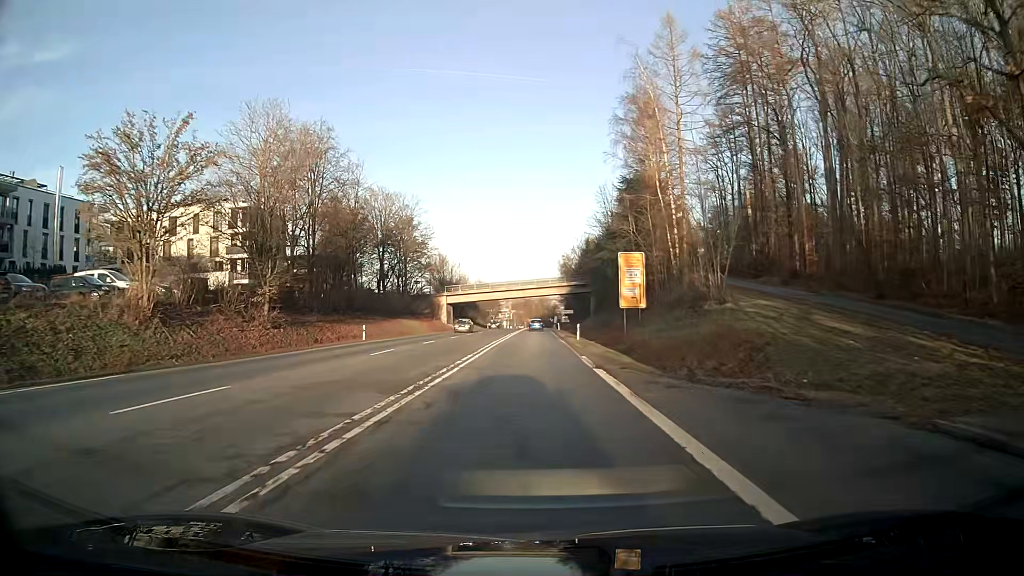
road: secondary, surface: asphalt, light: Day
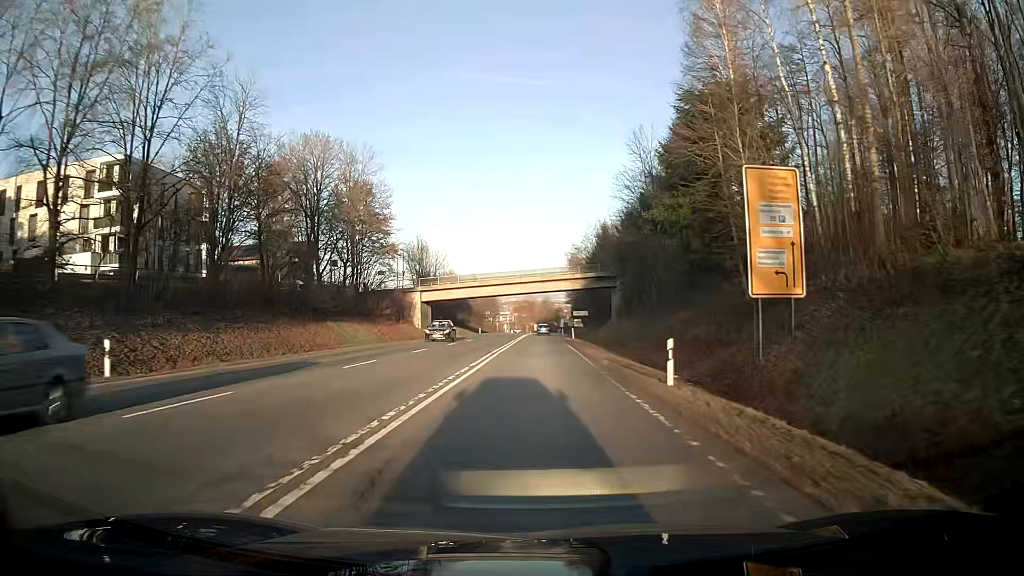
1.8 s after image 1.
(0.0, +27.8) m; 0°
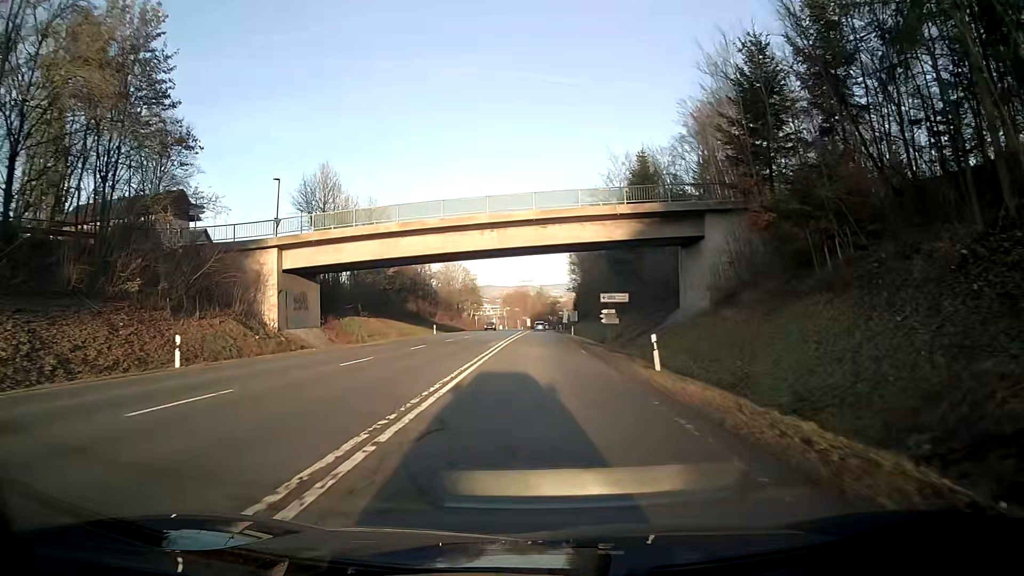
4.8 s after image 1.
(0.0, +46.1) m; +1°
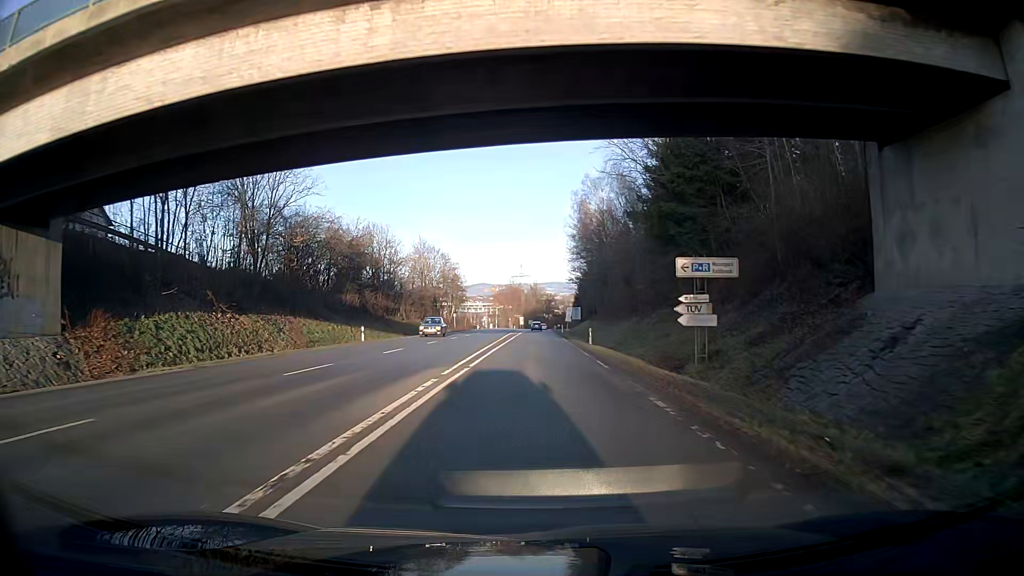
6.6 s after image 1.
(+0.1, +27.5) m; 0°
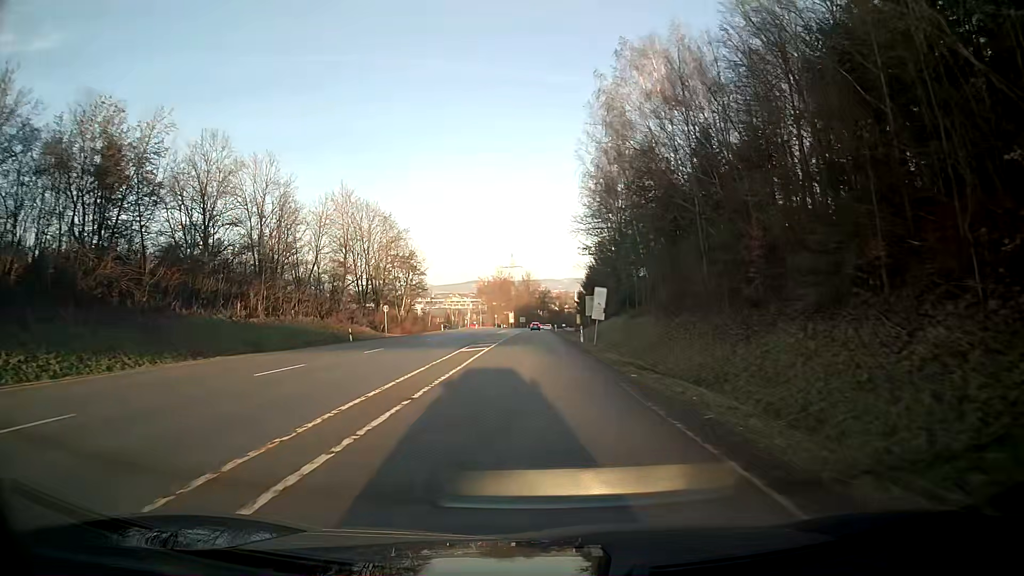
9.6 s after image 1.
(+0.2, +45.9) m; 0°
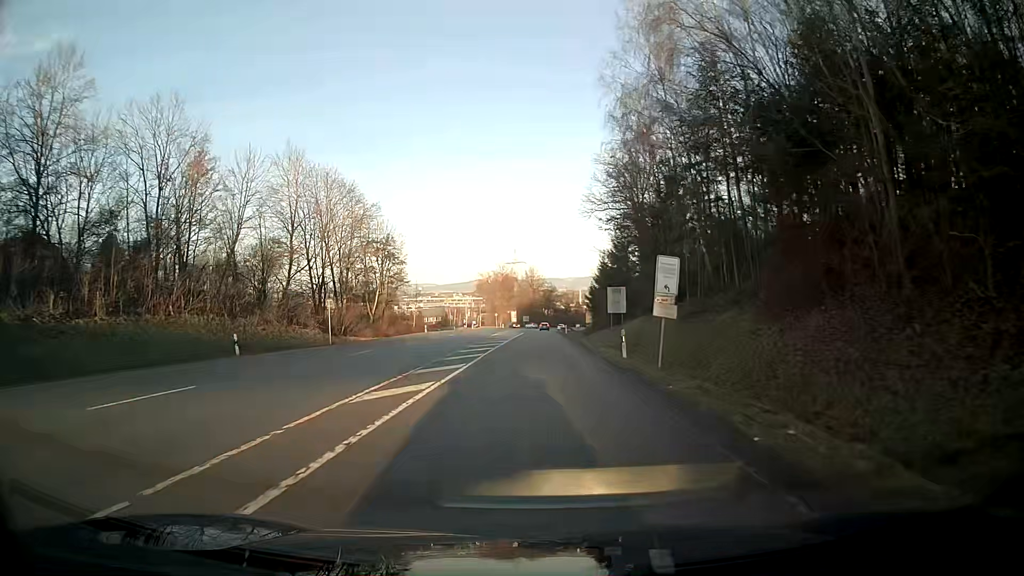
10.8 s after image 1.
(-0.1, +18.4) m; 0°
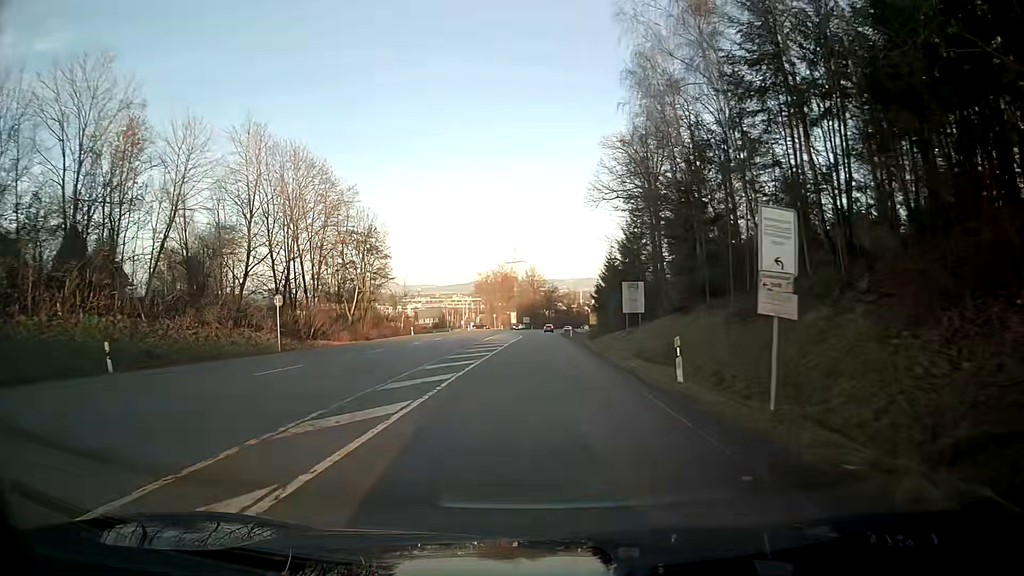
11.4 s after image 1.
(0.0, +9.2) m; 0°
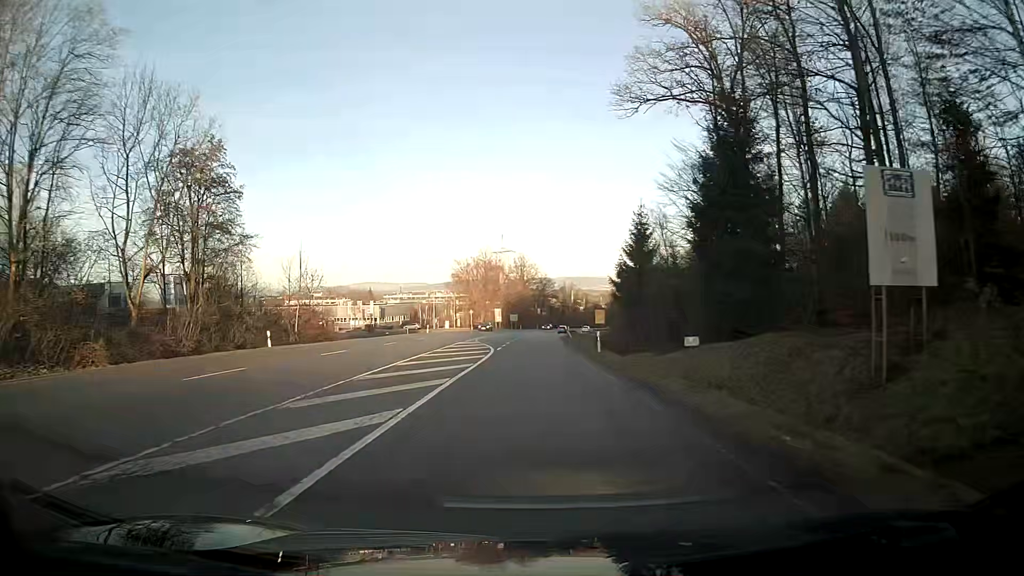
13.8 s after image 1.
(+0.2, +36.7) m; +1°
